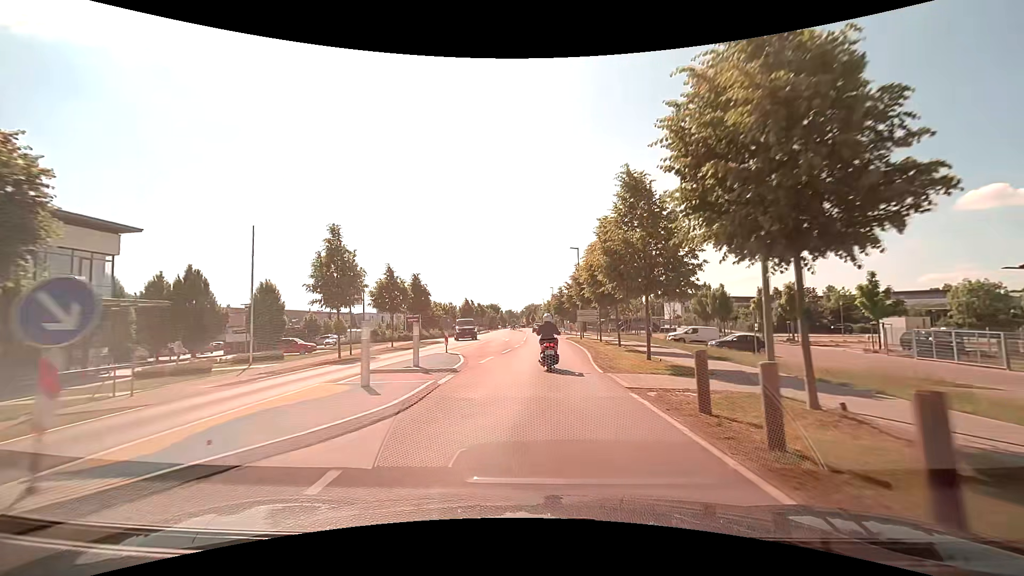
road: tertiary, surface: asphalt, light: Day
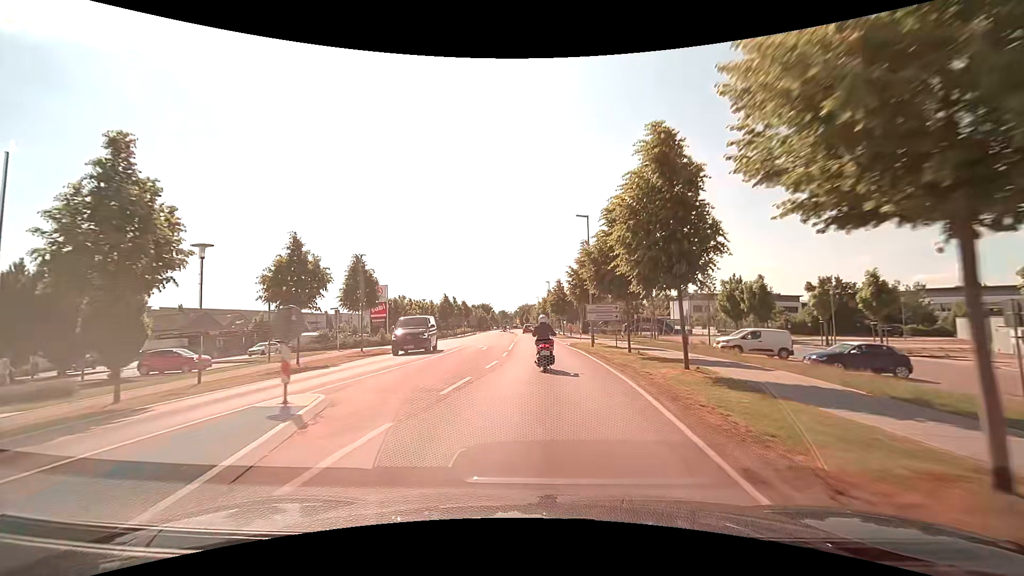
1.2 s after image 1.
(+0.1, +13.7) m; +1°
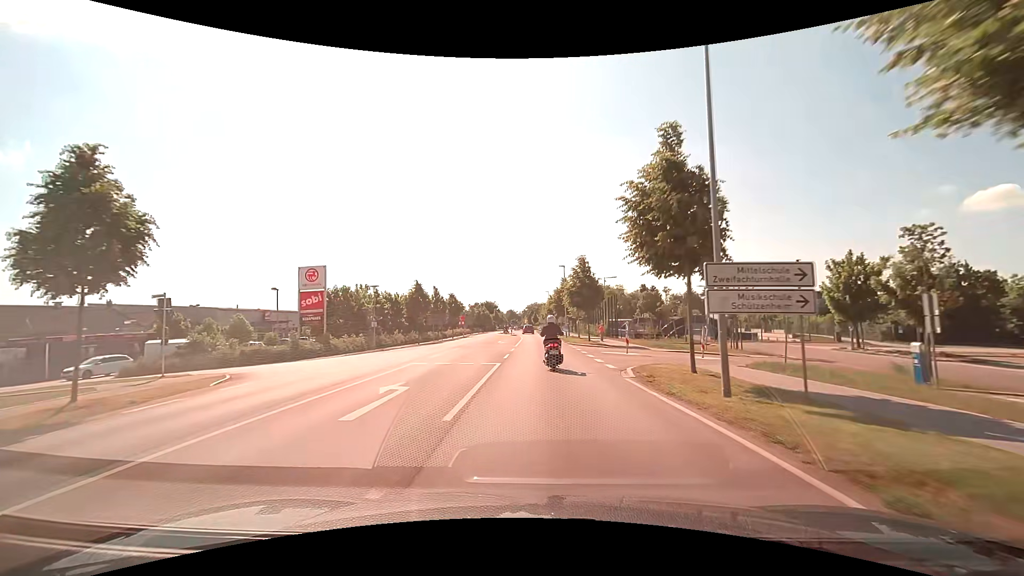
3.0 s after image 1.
(-0.1, +20.8) m; -1°
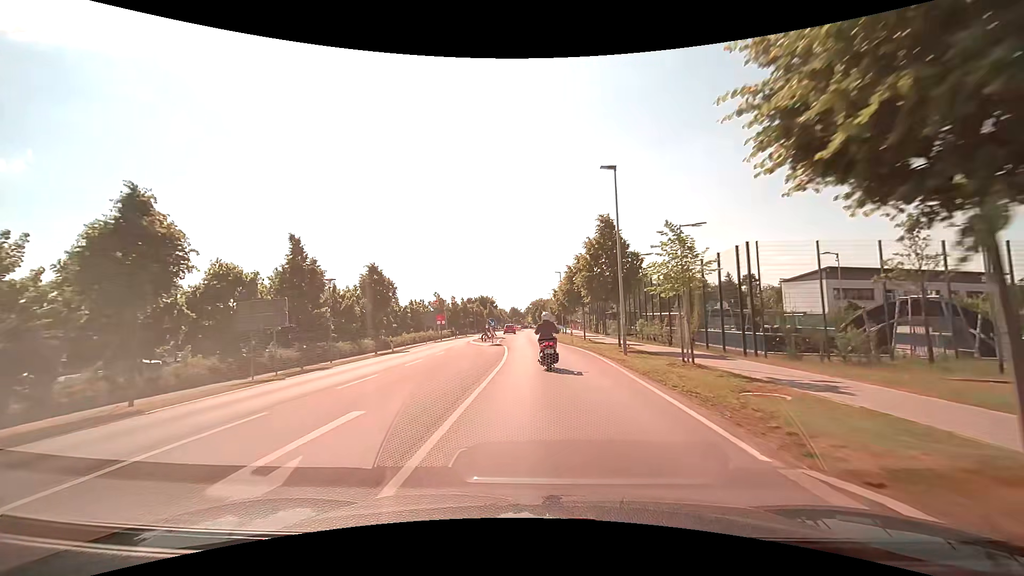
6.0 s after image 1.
(0.0, +34.5) m; 0°
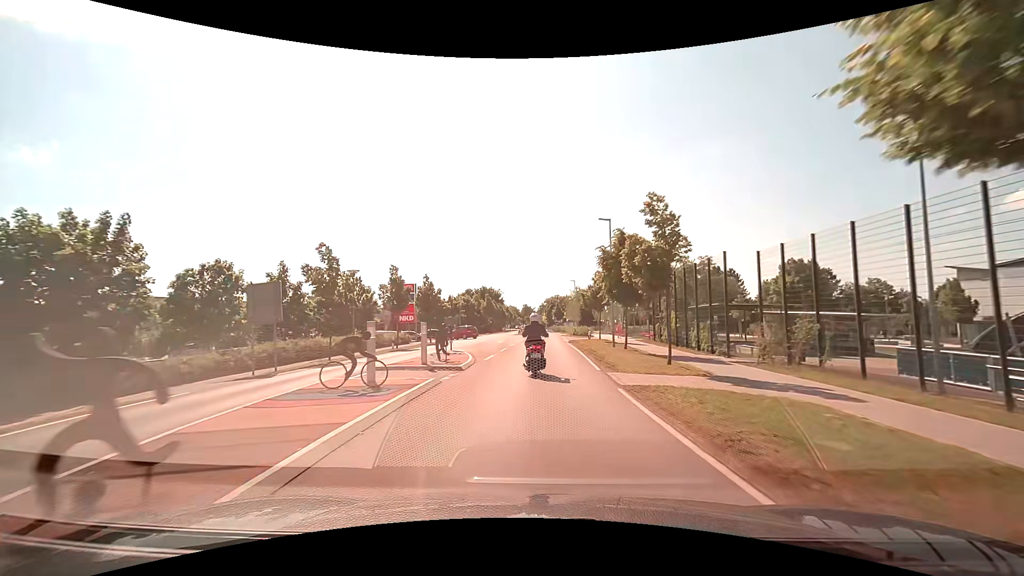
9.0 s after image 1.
(-0.6, +34.1) m; -2°
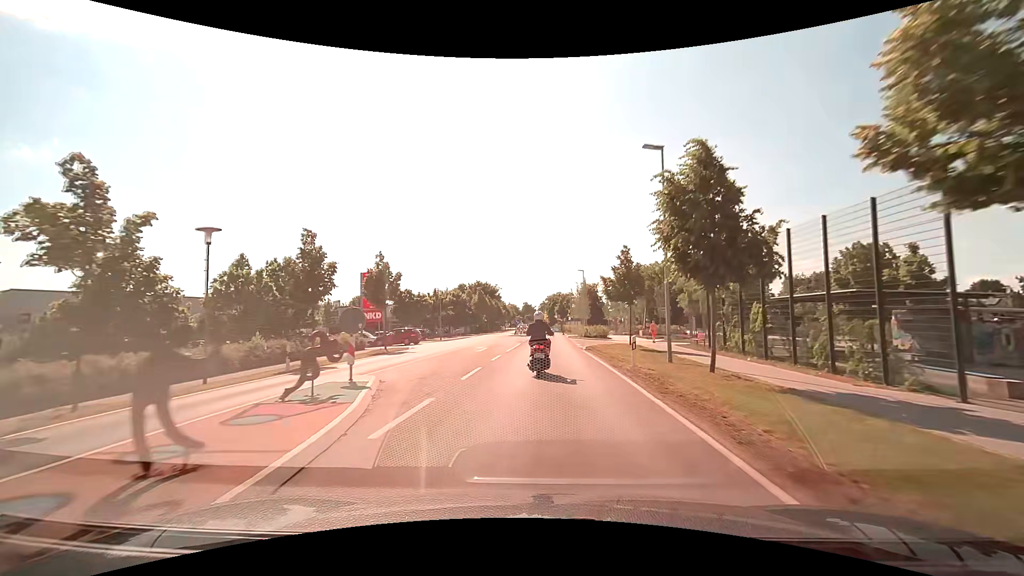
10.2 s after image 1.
(0.0, +13.2) m; 0°
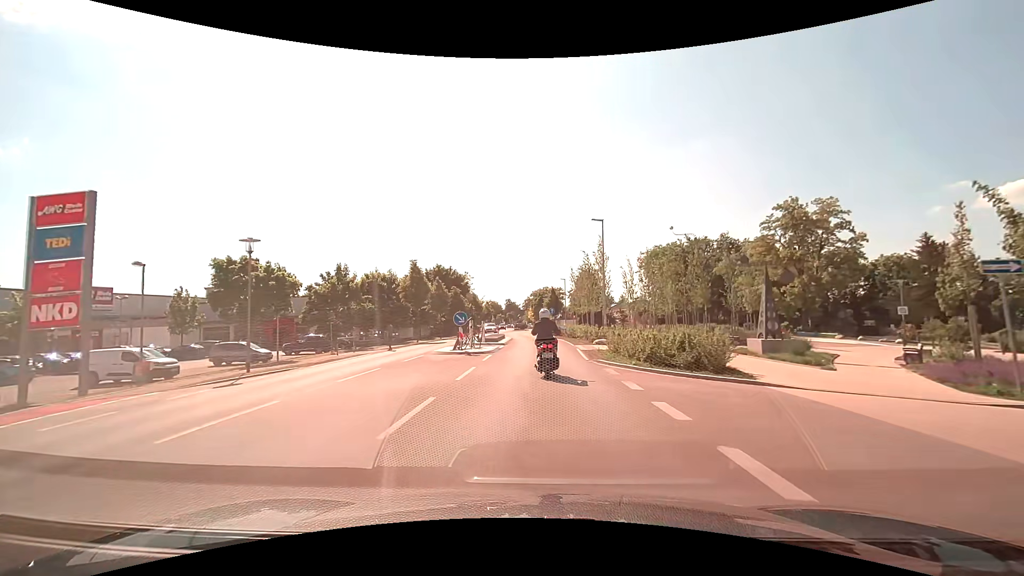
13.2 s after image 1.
(+0.6, +31.1) m; +2°
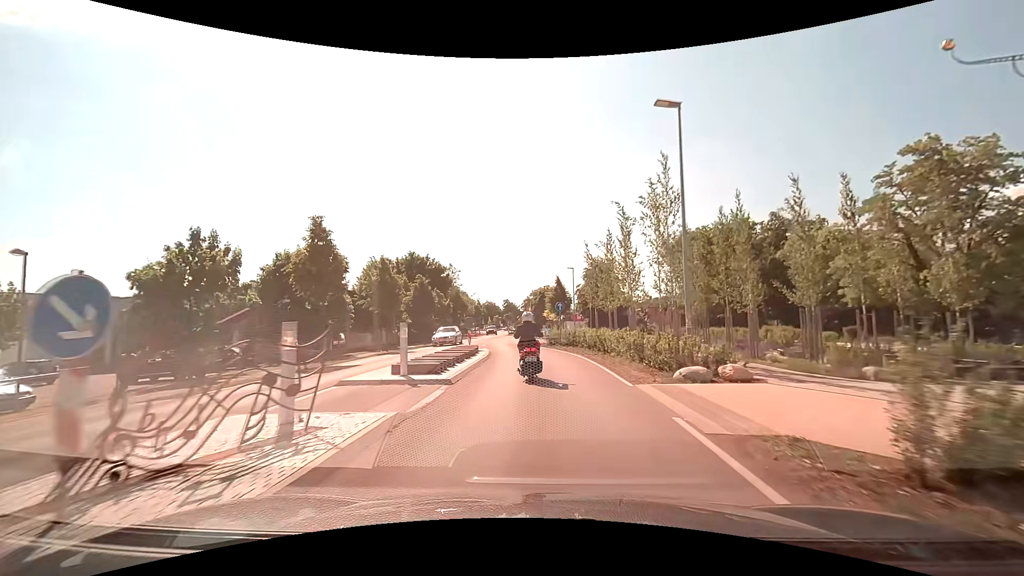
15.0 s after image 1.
(+0.1, +18.1) m; 0°
(0, +10) (0, +20) (-1, +30) (-2, +40) (-3, +50) (-2, +60) (-1, +70) (0, +80) (0, +90) (-1, +100) m
